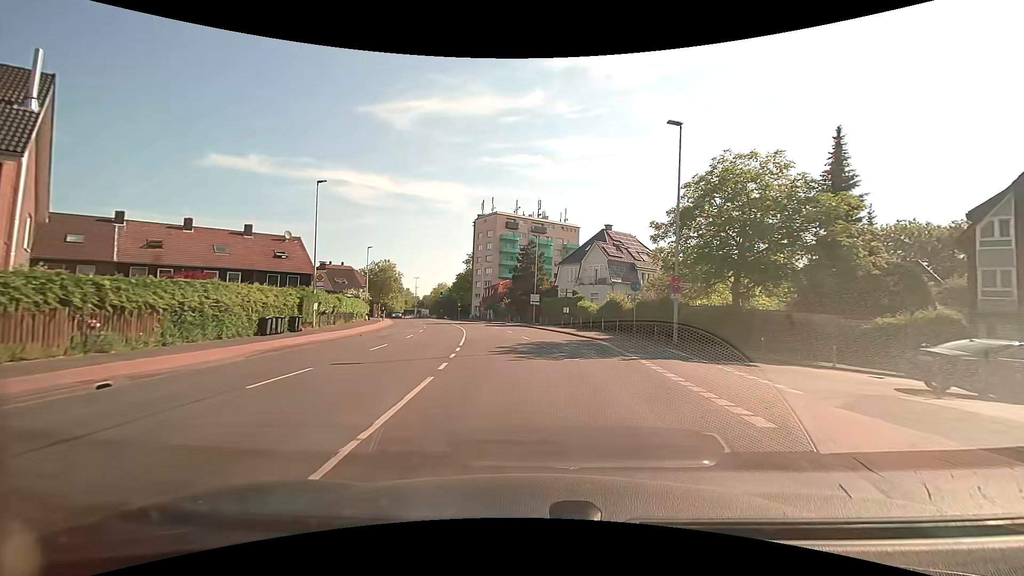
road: tertiary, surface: asphalt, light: Day
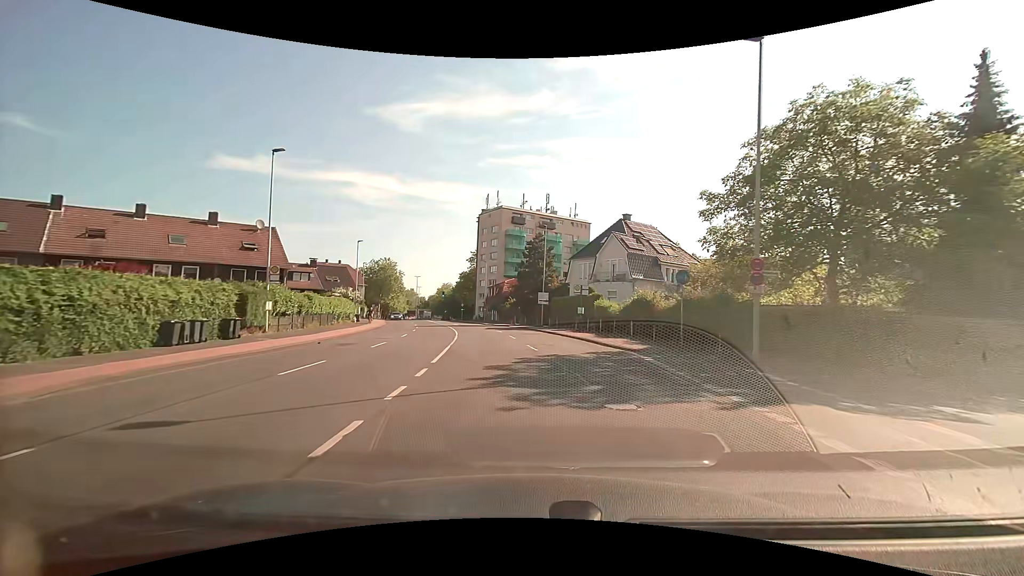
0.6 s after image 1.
(0.0, +7.2) m; -1°
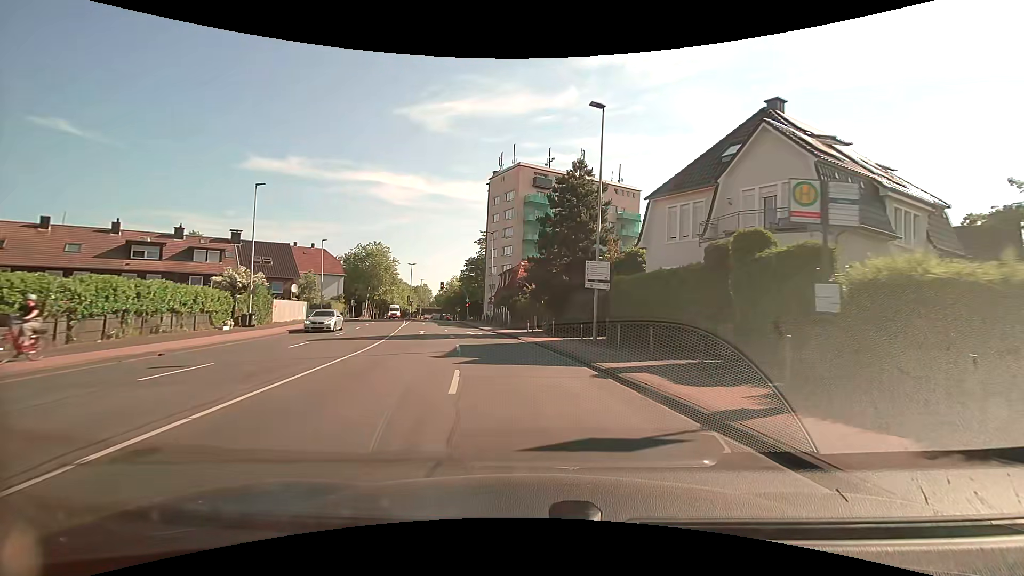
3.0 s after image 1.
(-0.4, +28.7) m; -3°
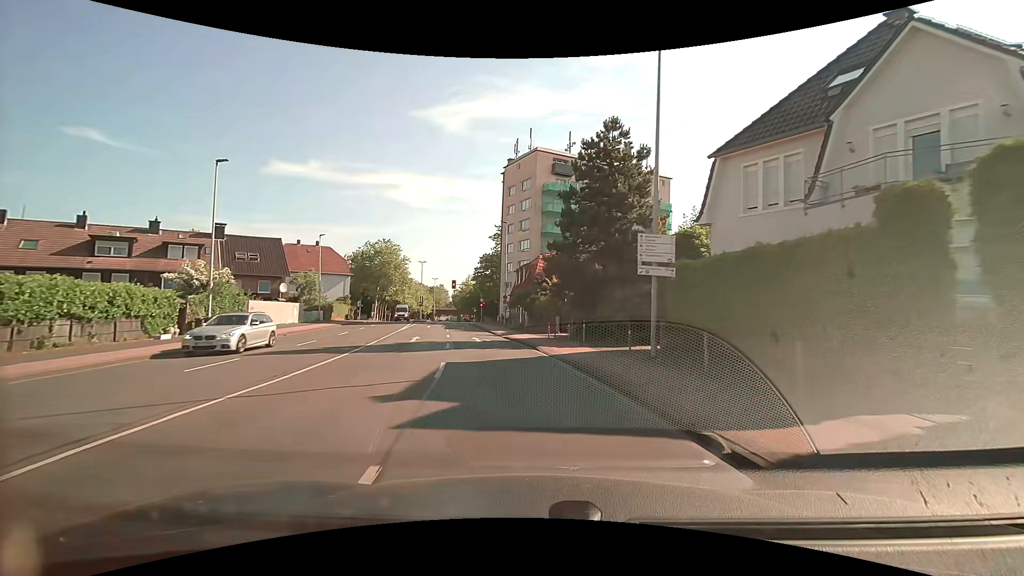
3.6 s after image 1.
(-0.1, +7.0) m; -1°
